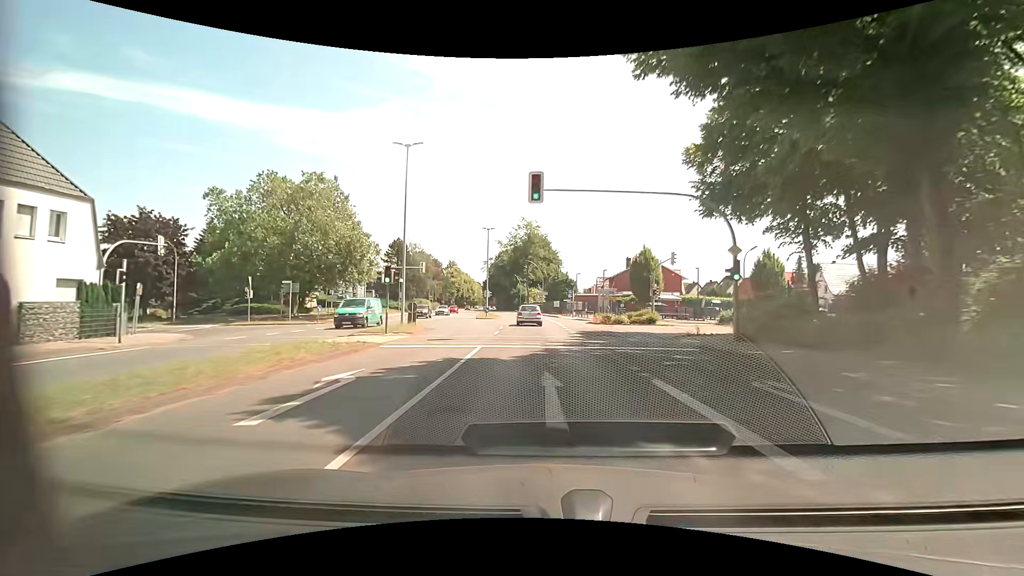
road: primary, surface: asphalt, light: Day
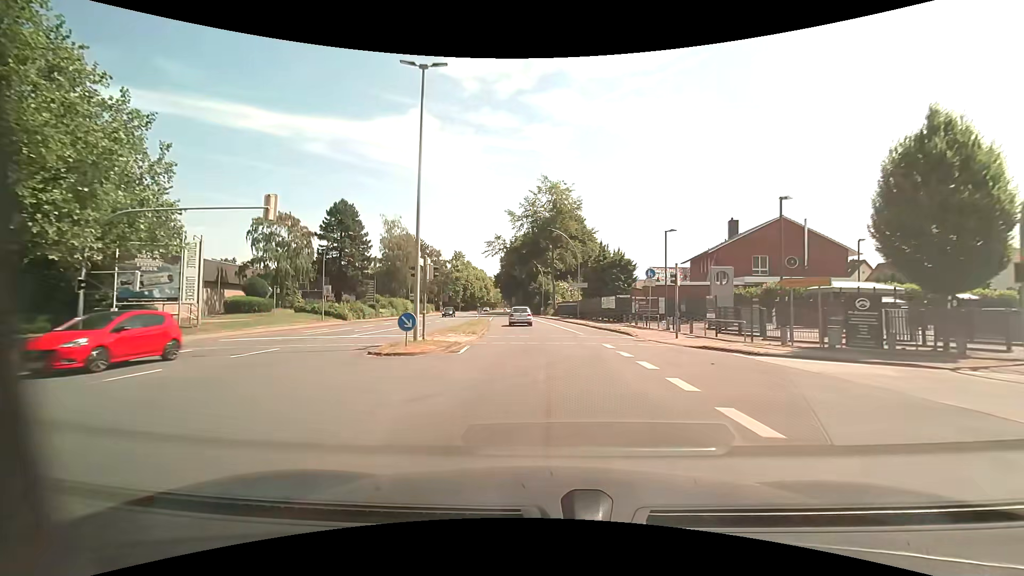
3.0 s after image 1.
(-0.9, +38.9) m; -3°
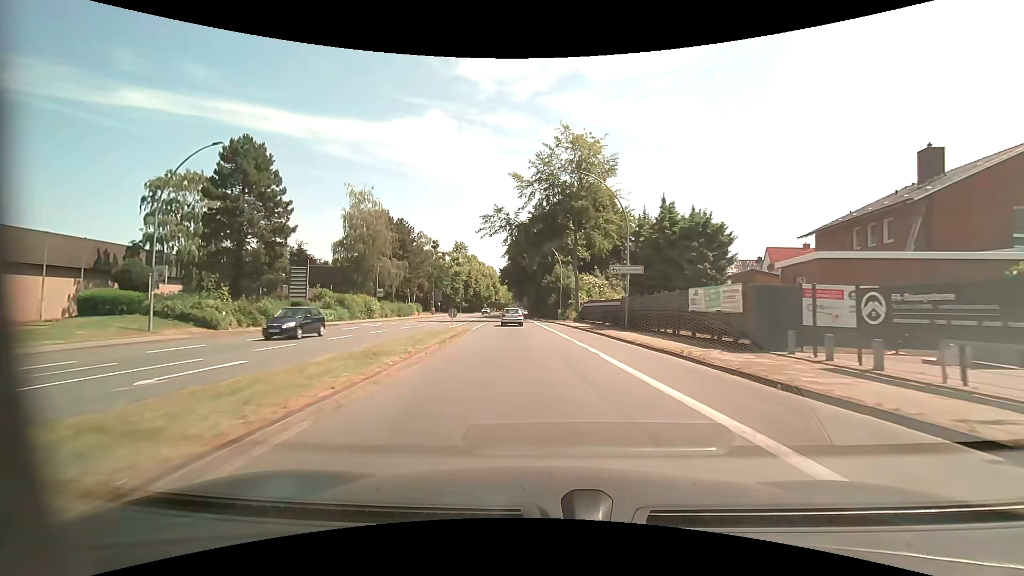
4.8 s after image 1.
(-0.3, +23.4) m; -2°
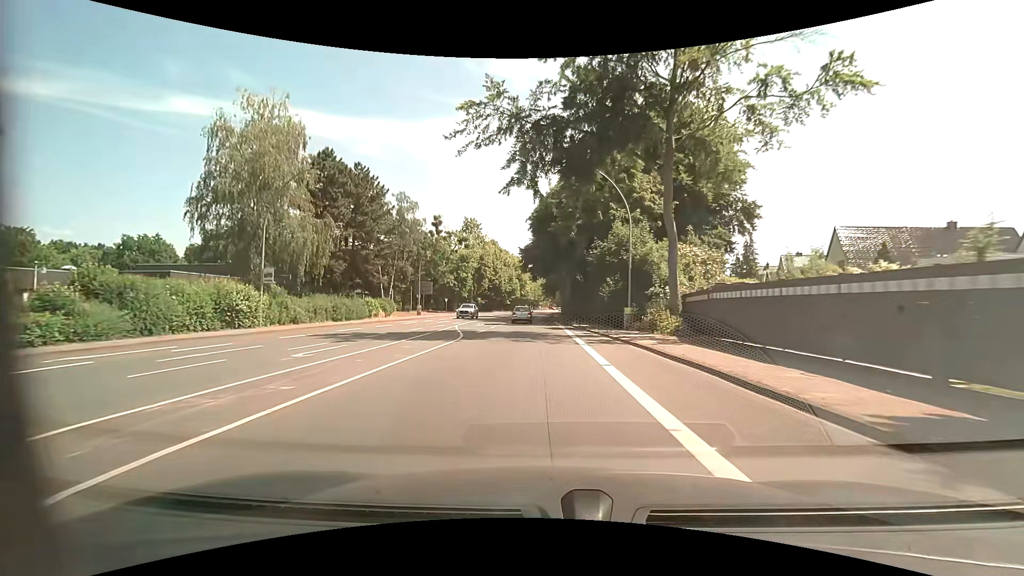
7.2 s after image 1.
(-0.8, +31.1) m; -3°
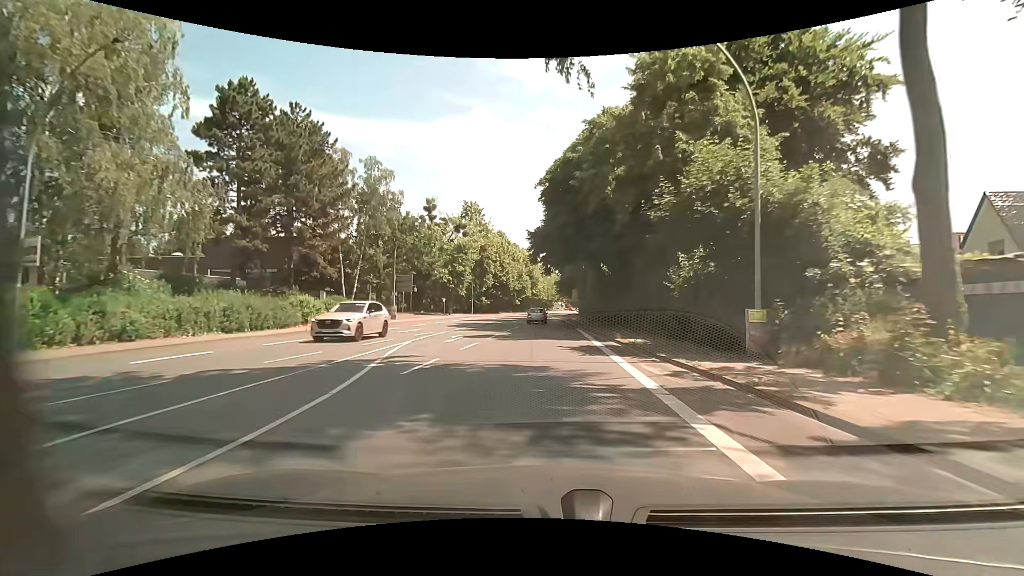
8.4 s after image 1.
(-0.3, +15.6) m; -2°
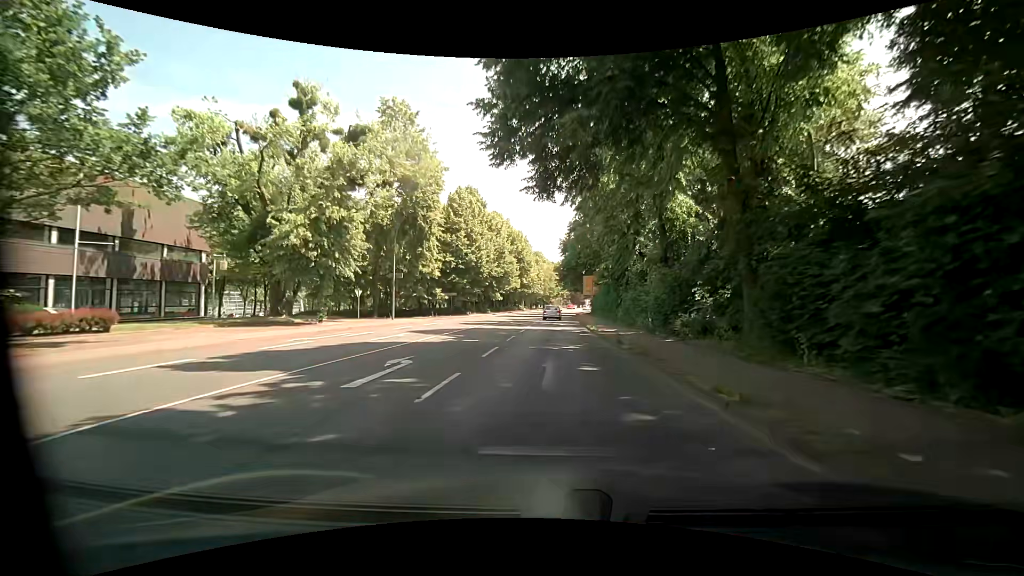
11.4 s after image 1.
(0.0, +39.1) m; 0°
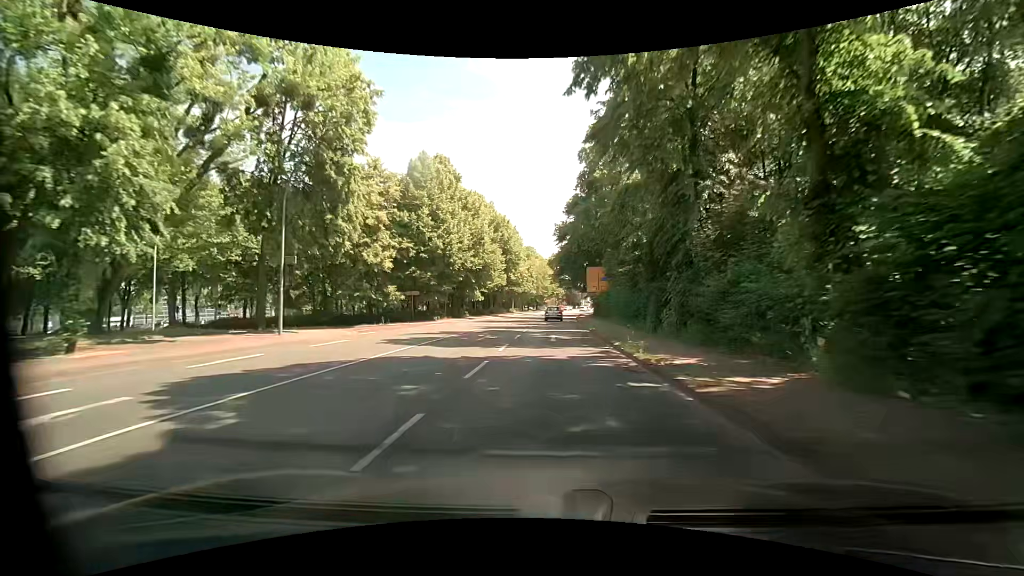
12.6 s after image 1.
(+0.2, +15.6) m; +1°
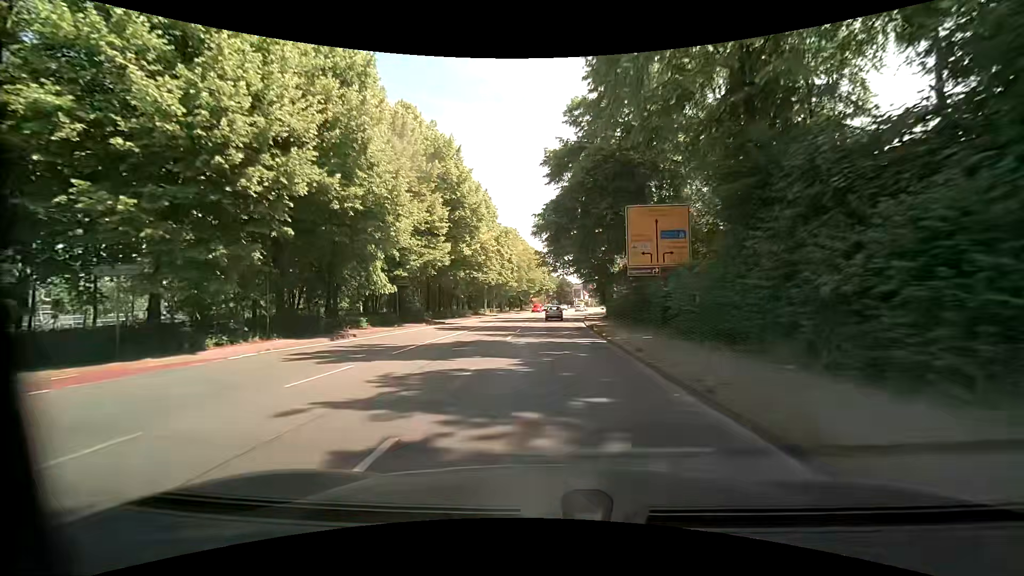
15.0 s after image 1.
(+0.1, +31.1) m; 0°
